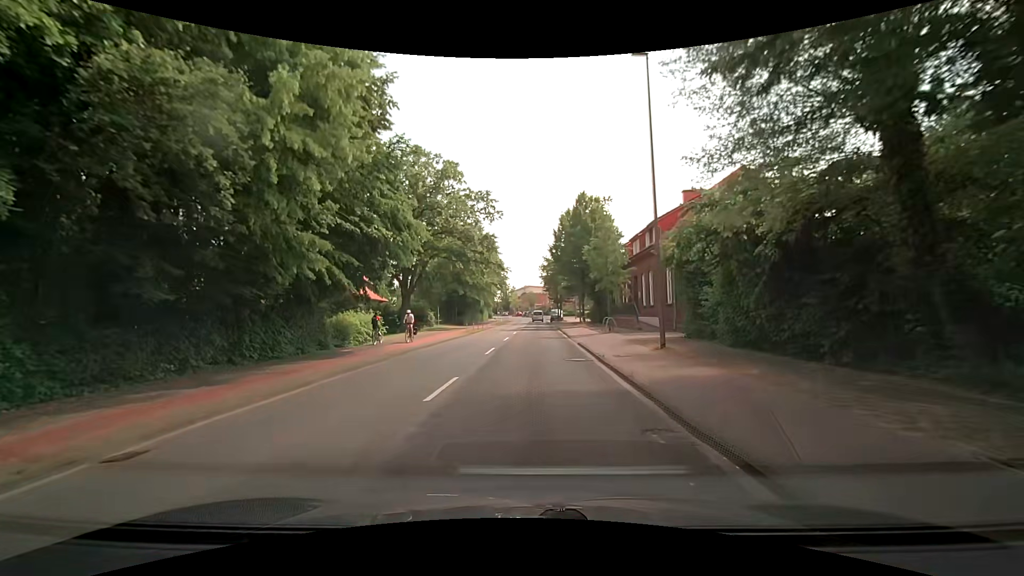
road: tertiary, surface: asphalt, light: Day
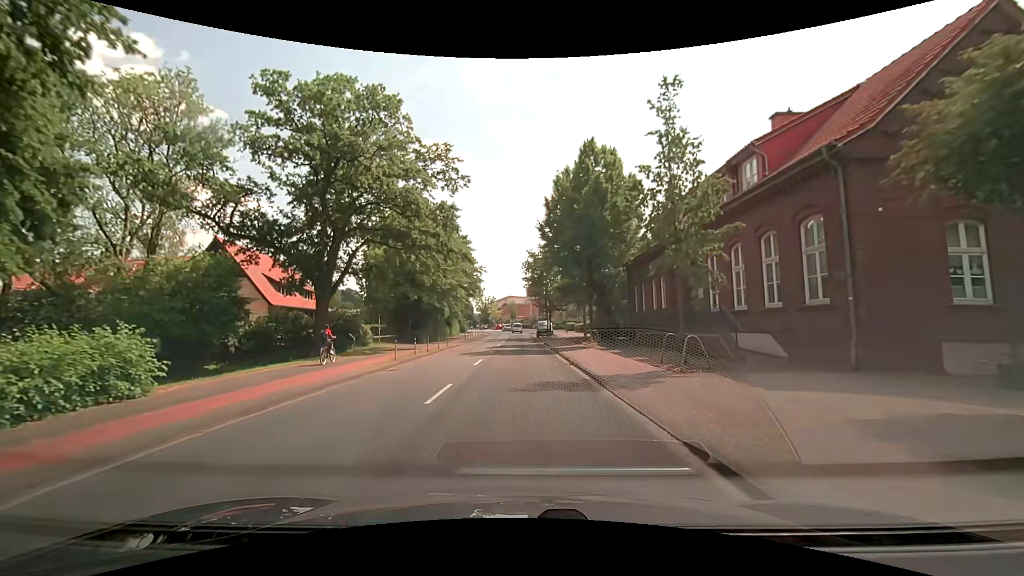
(+0.5, +17.4) m; +3°
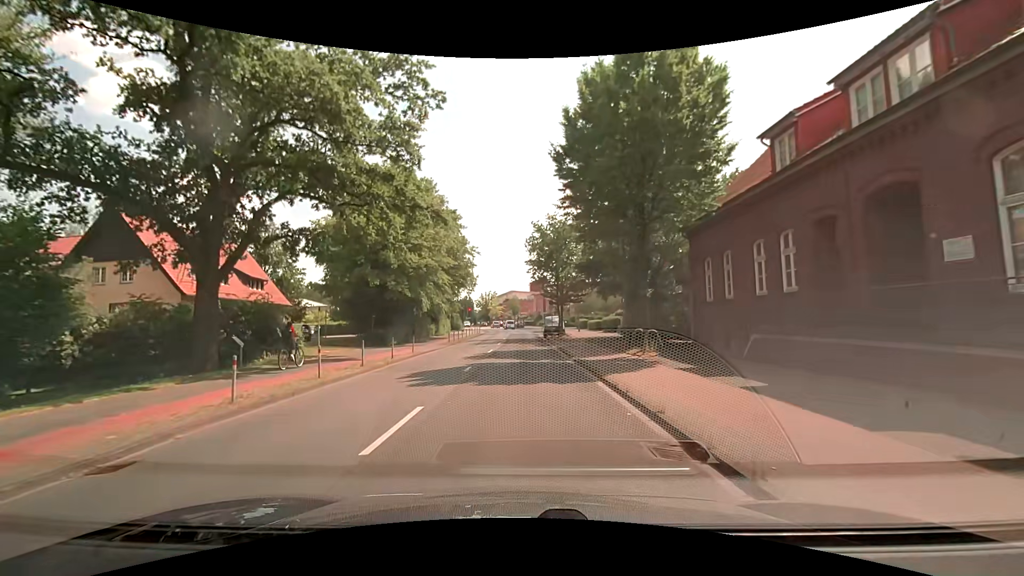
(-0.3, +13.0) m; -1°
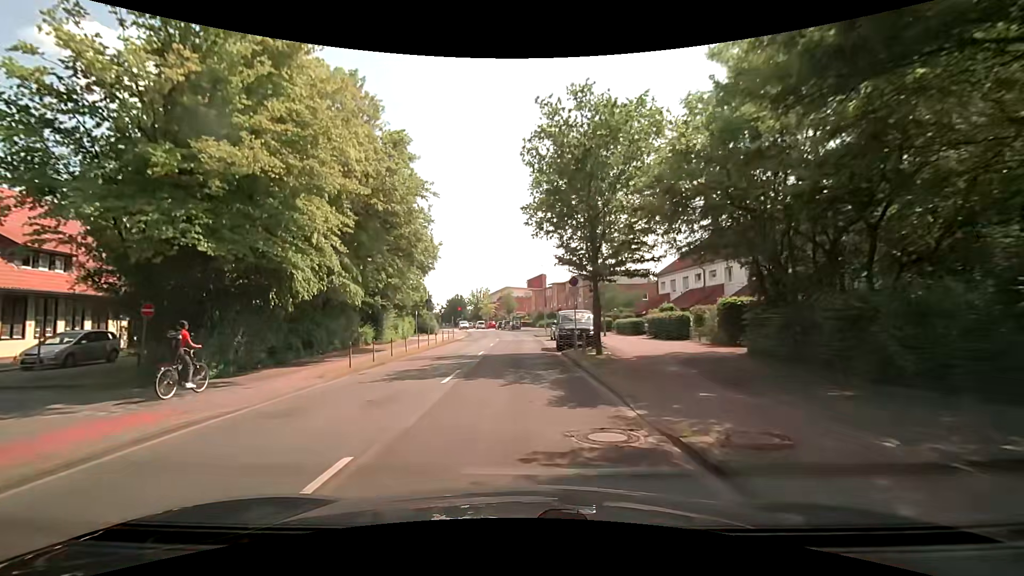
(+0.1, +21.7) m; 0°
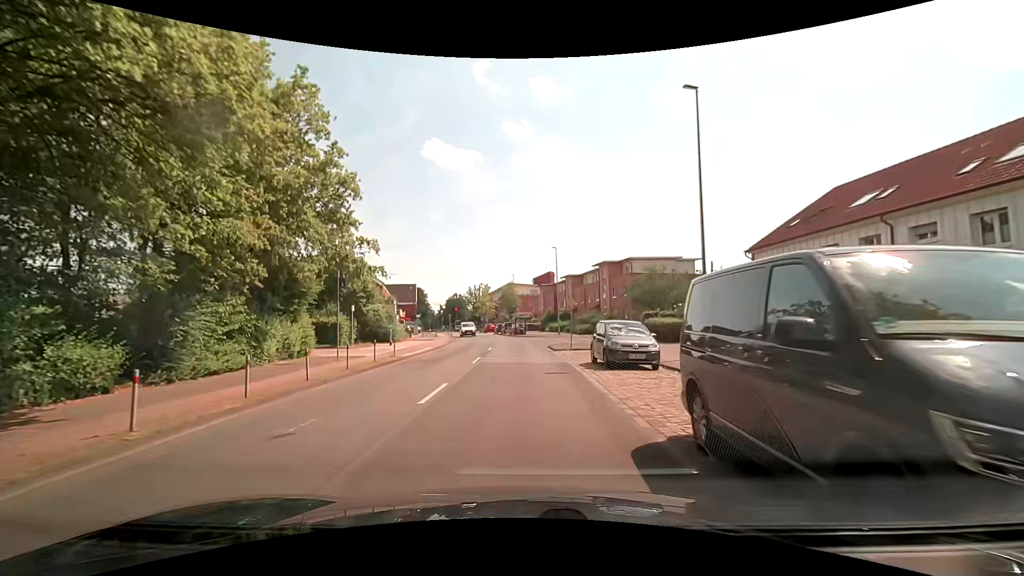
(0.0, +21.5) m; -1°
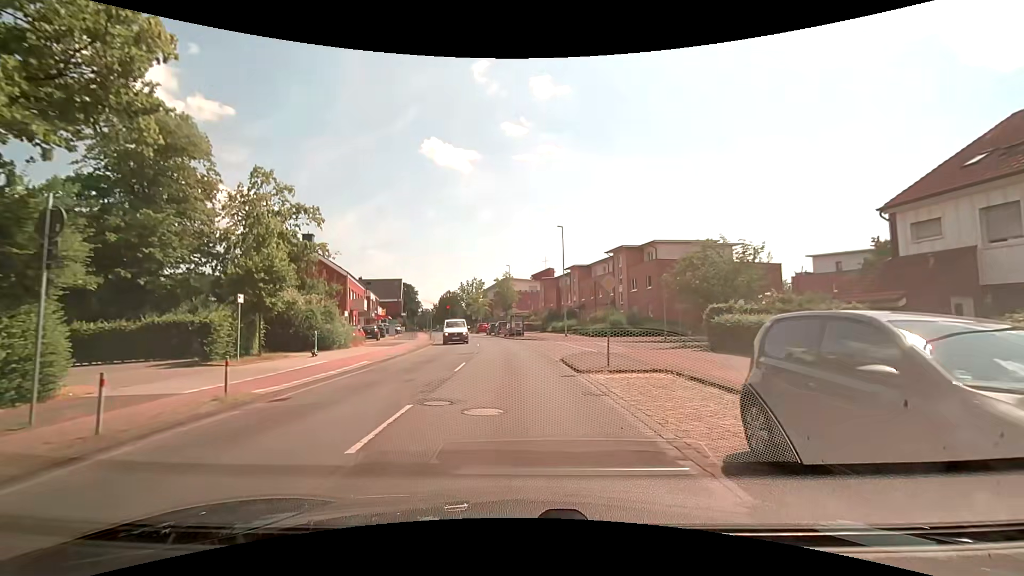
(+0.3, +12.6) m; +2°
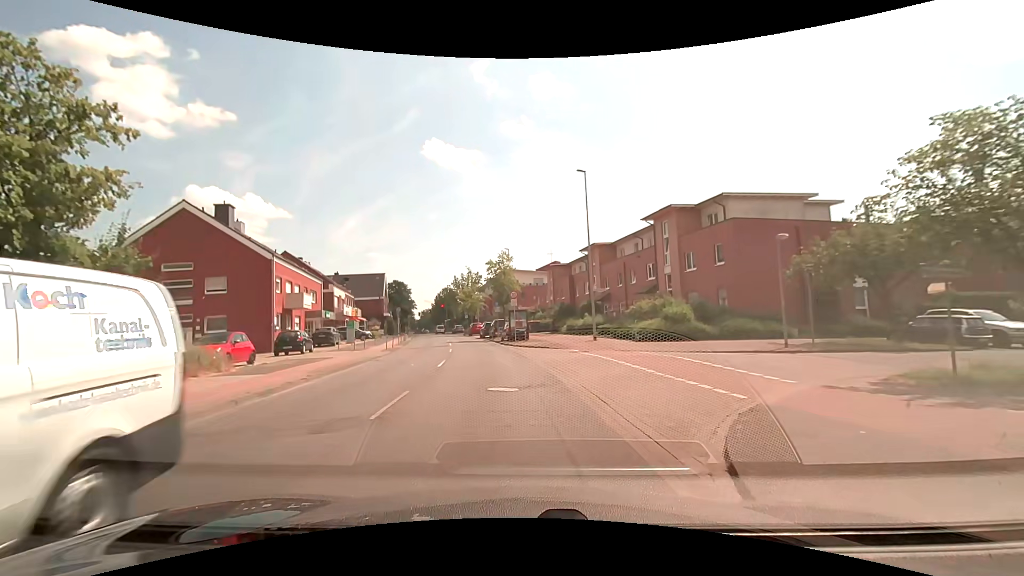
(-0.1, +16.7) m; -1°
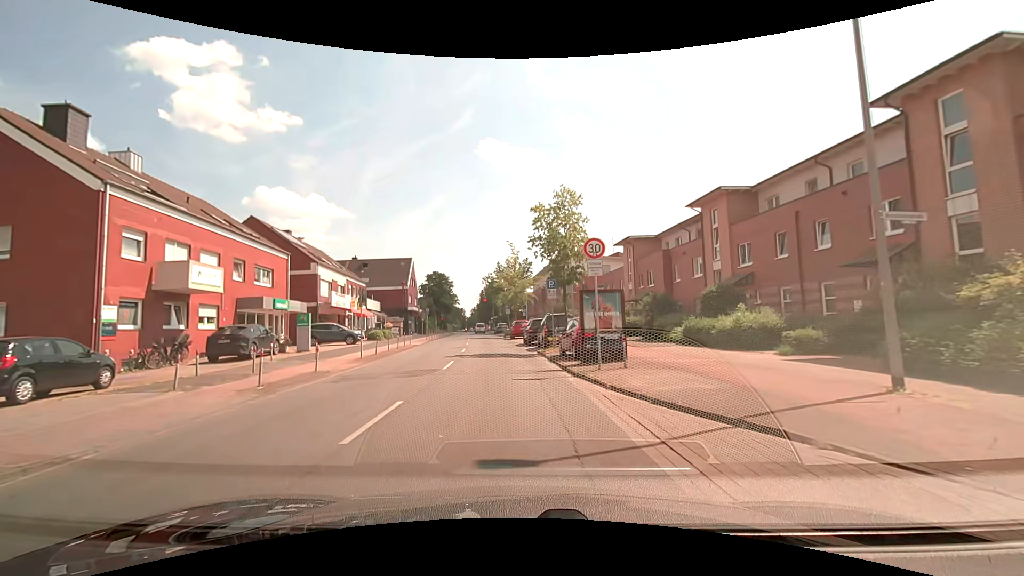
(-0.9, +20.5) m; -6°
(0, +10) (-1, +20) (-2, +30) (-3, +40) (-4, +50) (-5, +60) (-6, +70) (-6, +80) (-7, +90) (-8, +100) m
